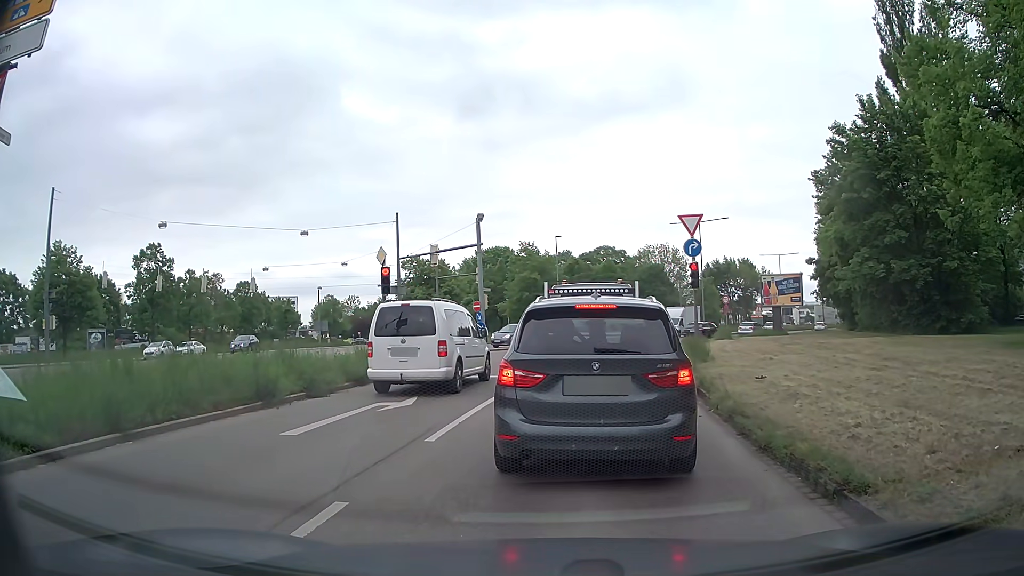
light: Day
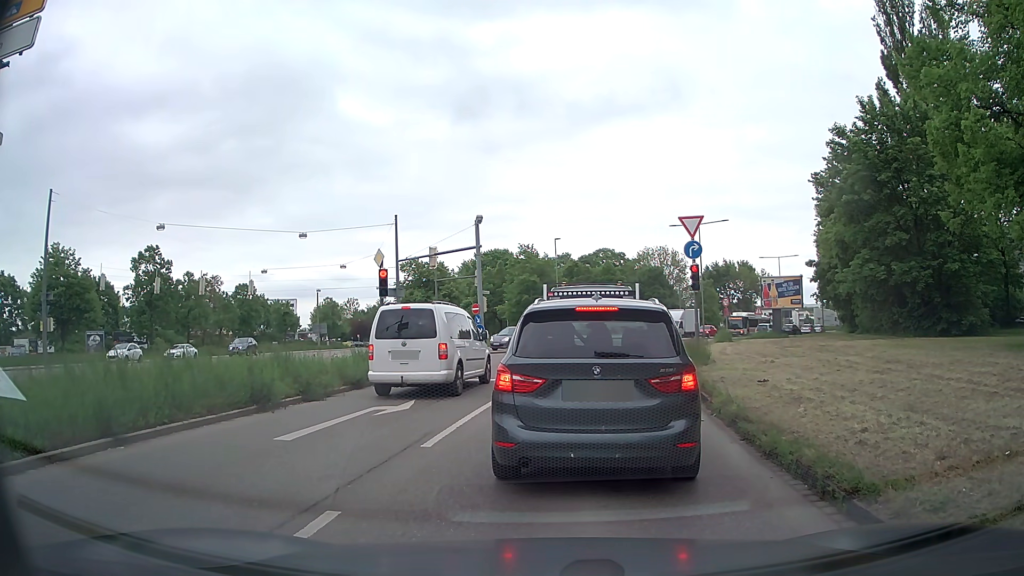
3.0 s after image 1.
(0.0, +0.3) m; 0°
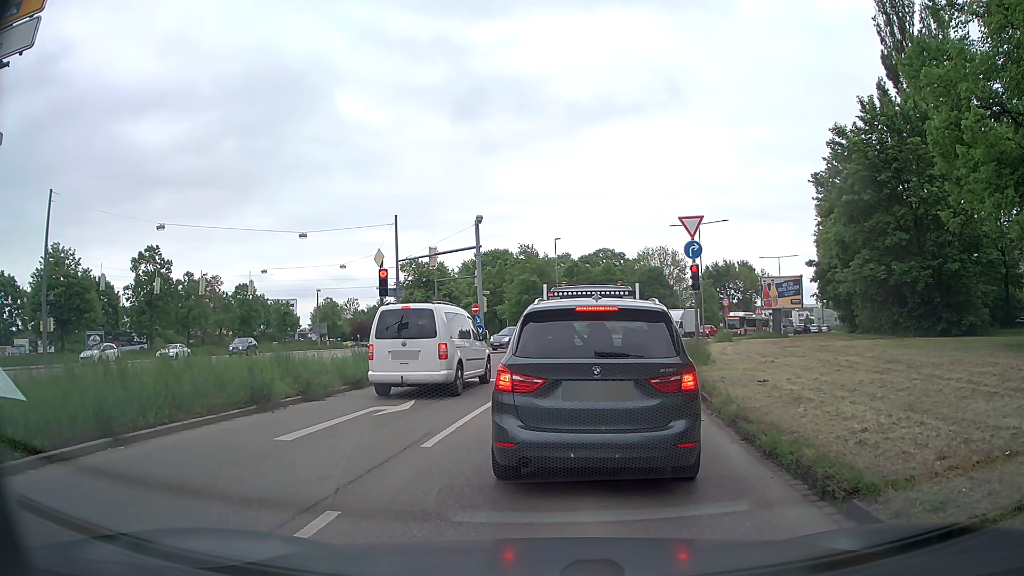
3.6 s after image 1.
(0.0, 0.0) m; 0°
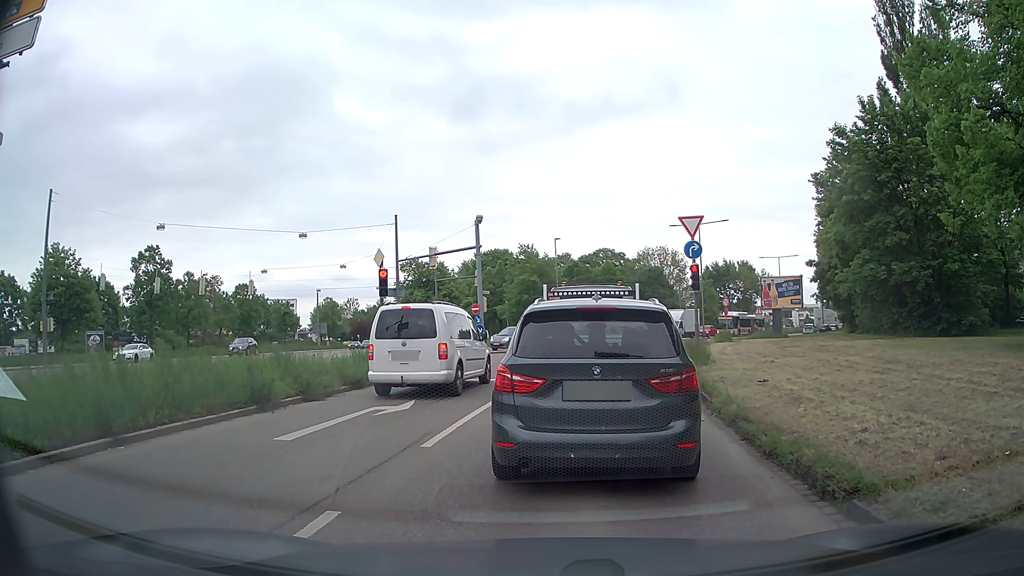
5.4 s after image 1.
(0.0, 0.0) m; 0°
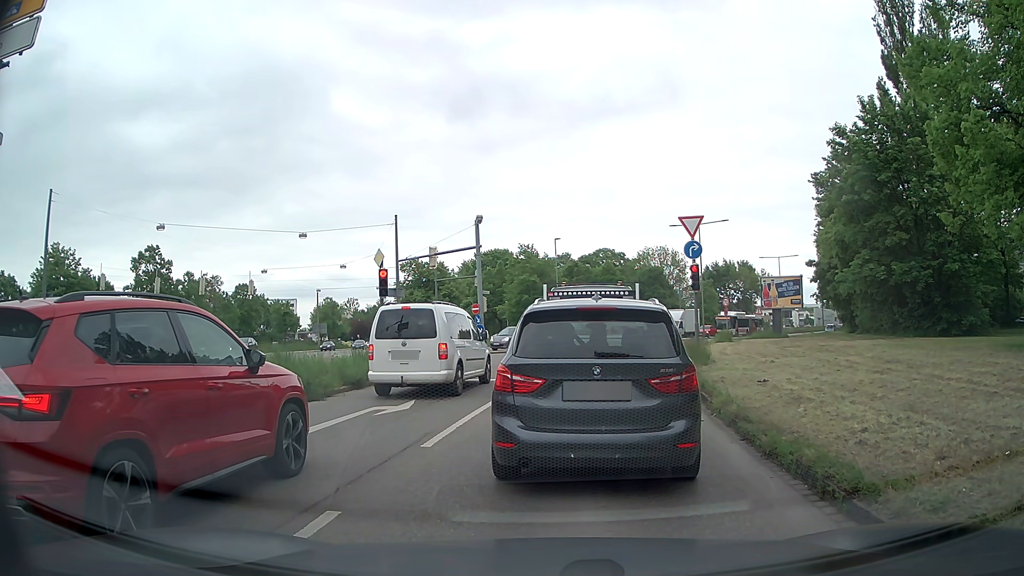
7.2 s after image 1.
(0.0, 0.0) m; 0°
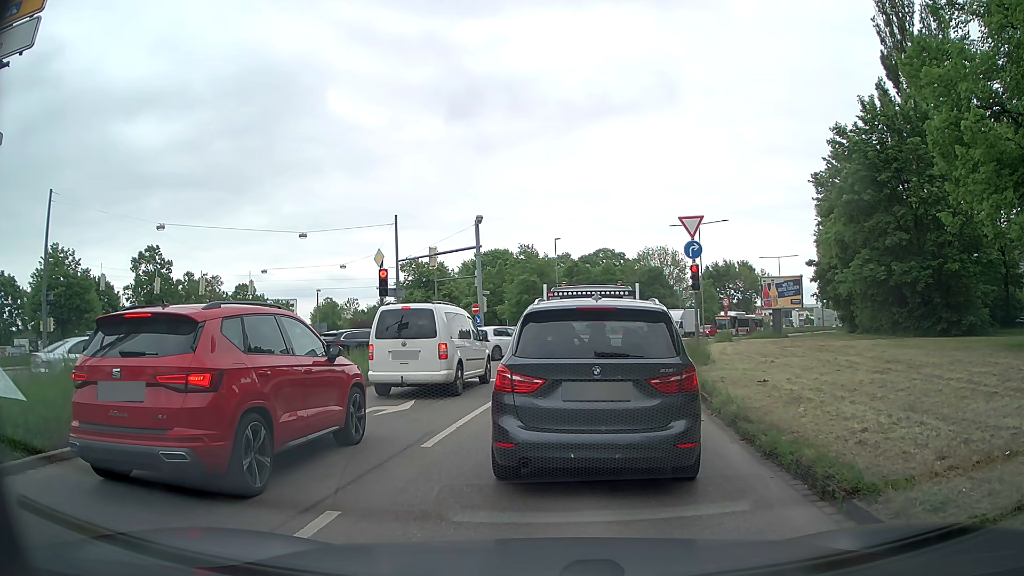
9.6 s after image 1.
(0.0, 0.0) m; 0°
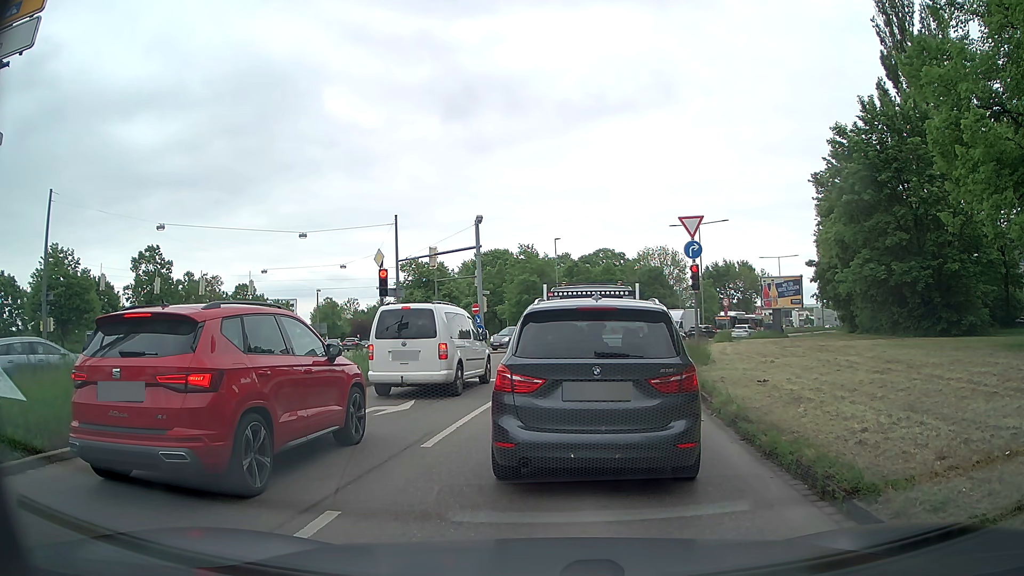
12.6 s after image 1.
(0.0, 0.0) m; 0°
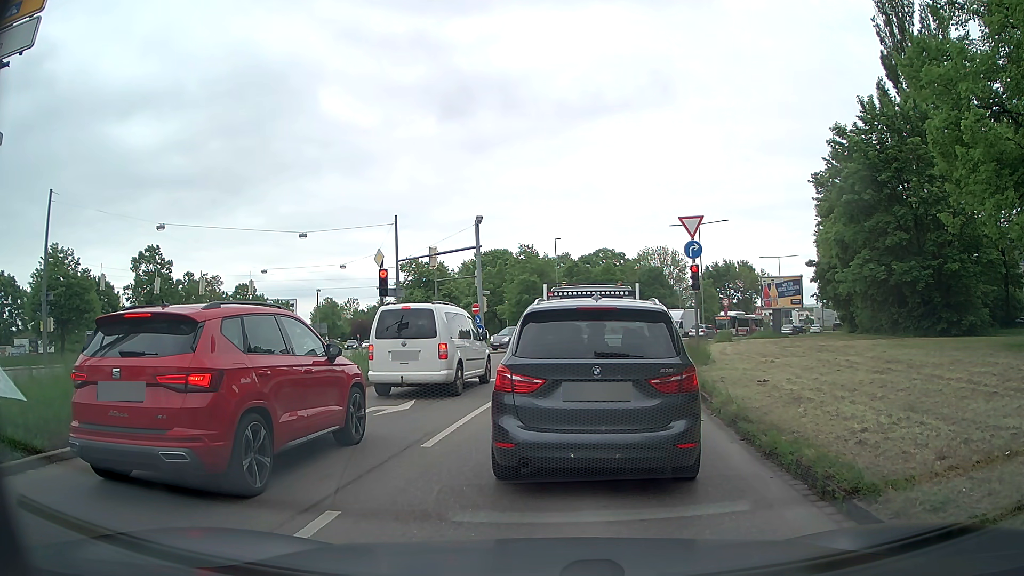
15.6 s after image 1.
(0.0, 0.0) m; 0°
(0, +10) (+2, +20) (+4, +30) (+6, +39) (+10, +49) (+15, +58) (+20, +66) (+25, +75) (+30, +83) (+35, +92) m
